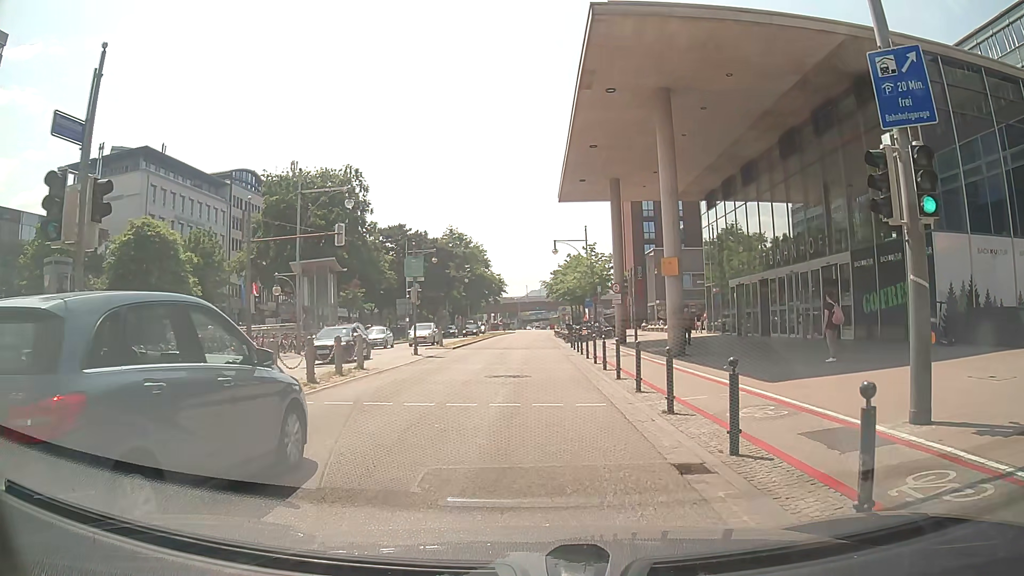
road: primary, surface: asphalt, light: Day
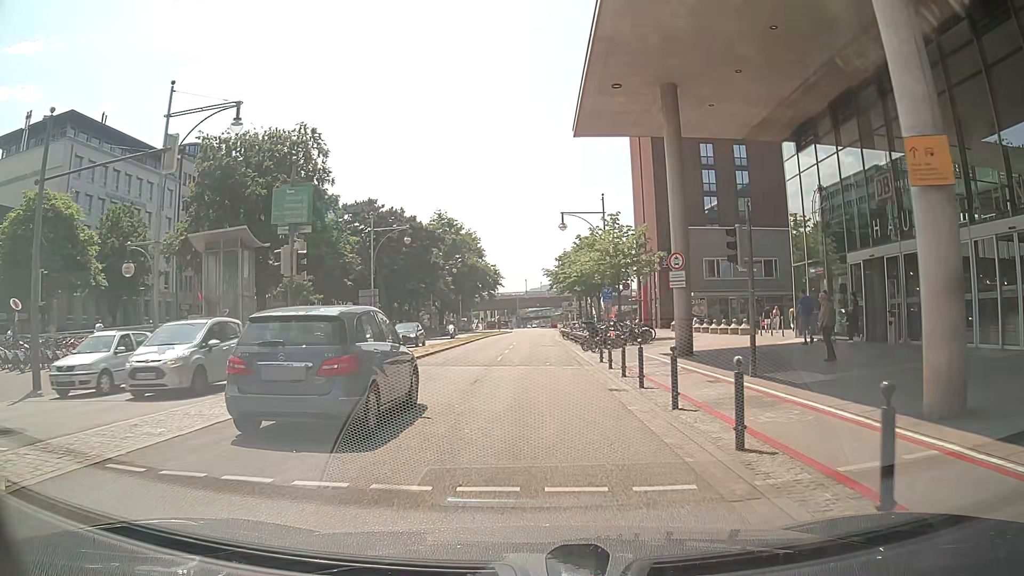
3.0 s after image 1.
(-0.2, +16.2) m; -2°
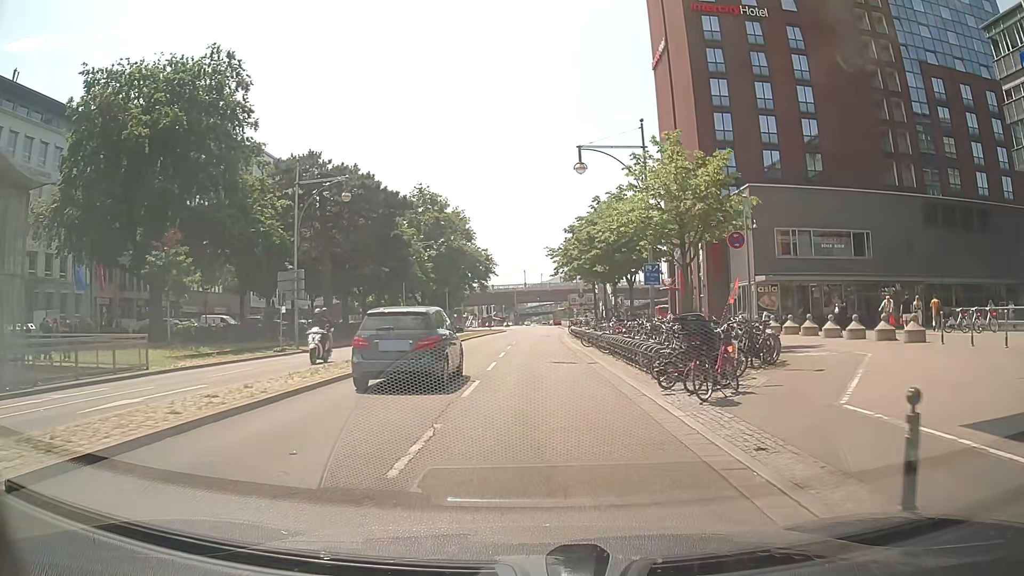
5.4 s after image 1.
(+0.4, +18.5) m; +2°
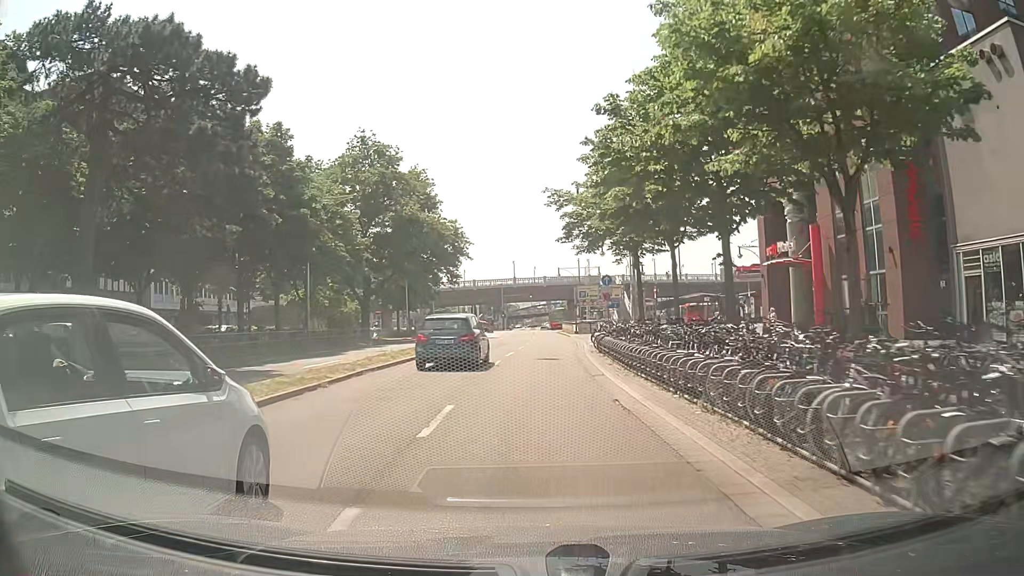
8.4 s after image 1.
(+0.1, +27.7) m; 0°
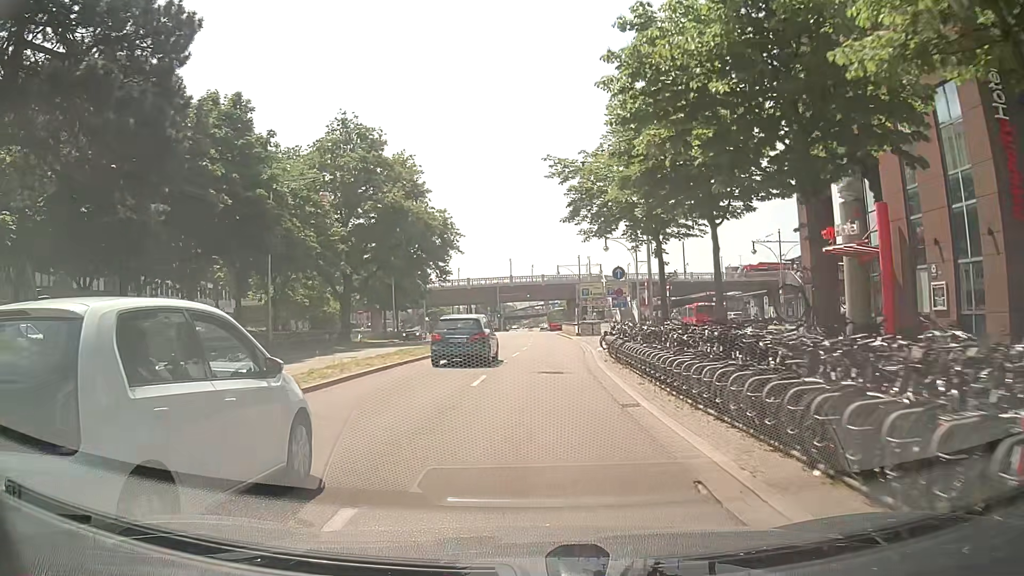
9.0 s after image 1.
(0.0, +6.0) m; 0°
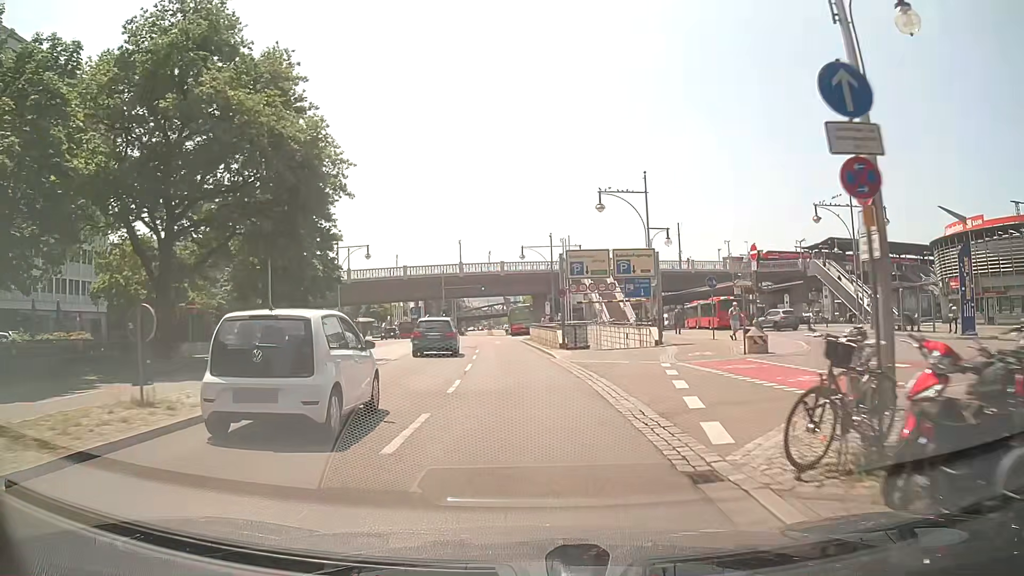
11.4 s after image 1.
(+0.5, +25.2) m; +3°
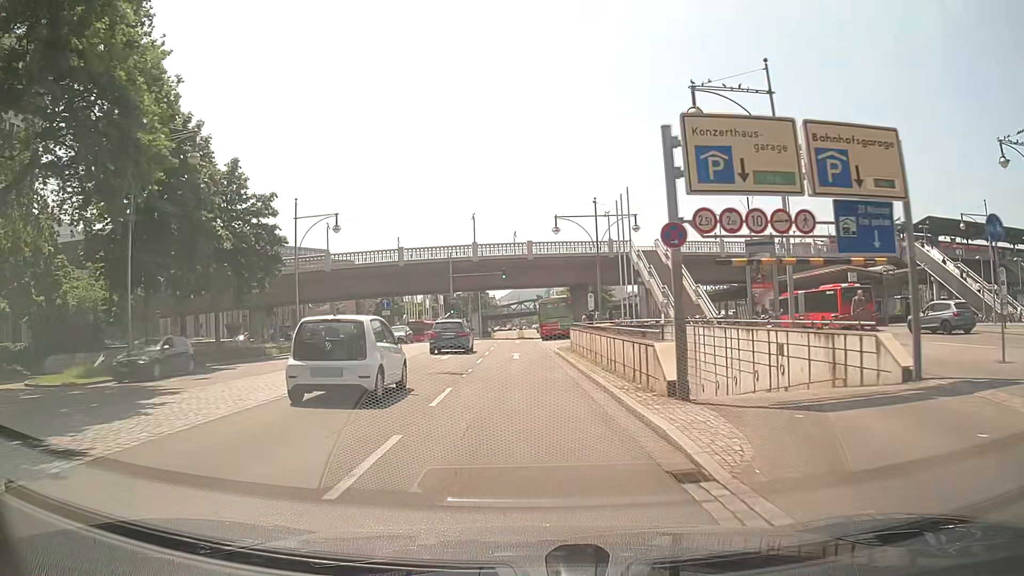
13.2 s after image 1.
(-0.2, +19.9) m; -3°
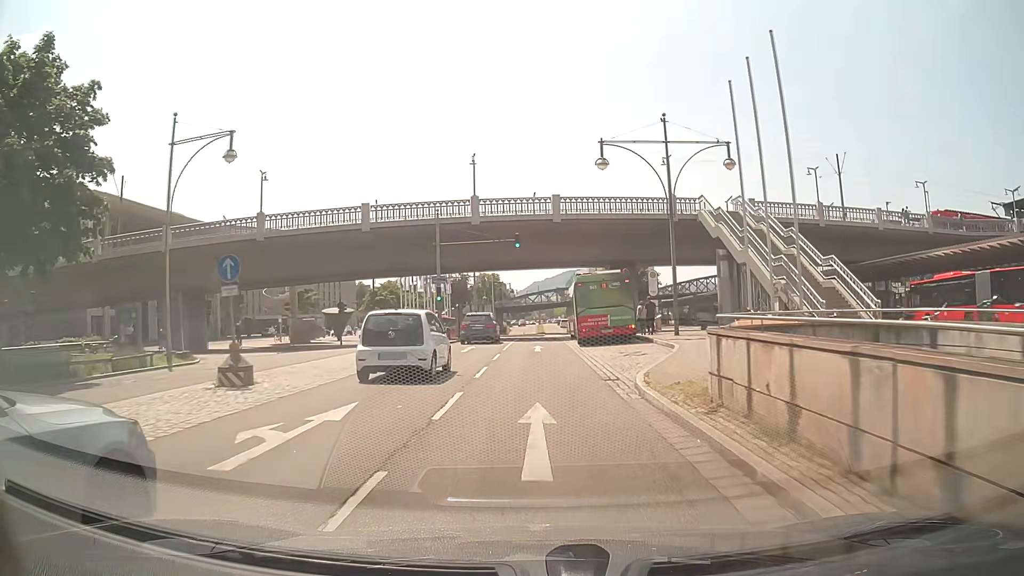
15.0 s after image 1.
(-0.4, +20.2) m; -1°
(0, +10) (0, +20) (0, +30) (0, +40) (0, +50) (0, +60) (+1, +70) (+2, +80) (+3, +90) (+4, +100) m
